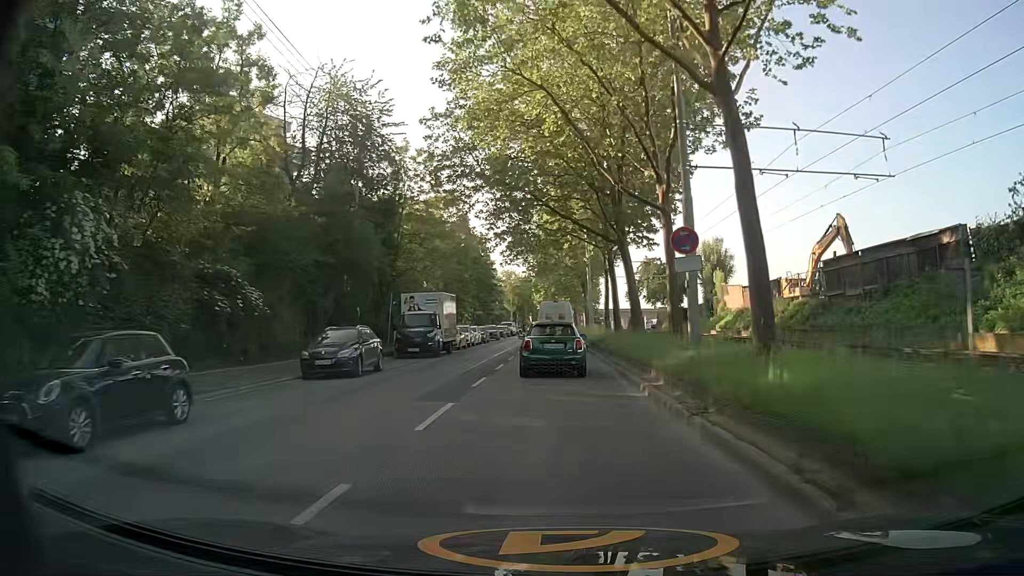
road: secondary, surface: asphalt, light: Day
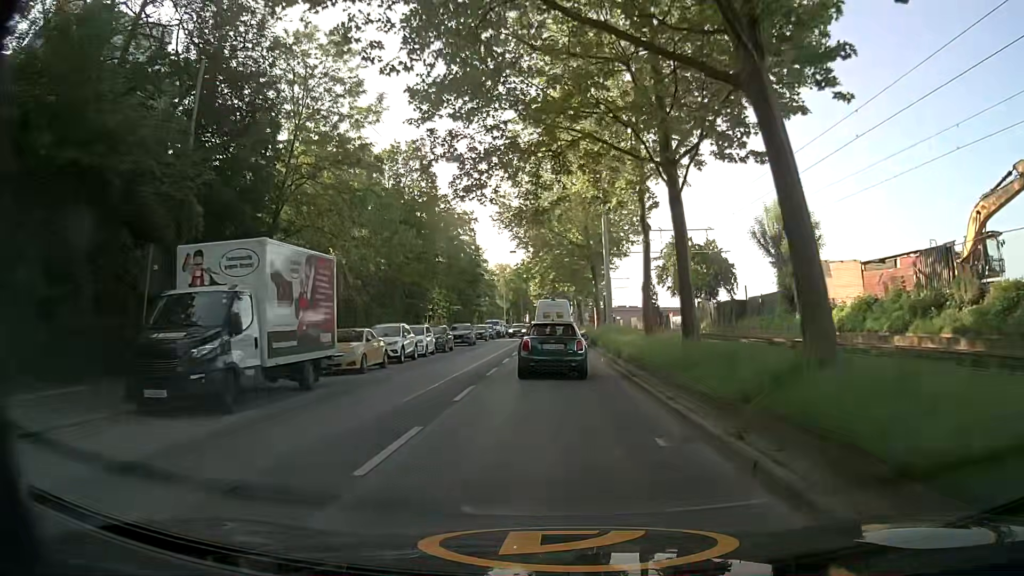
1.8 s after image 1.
(0.0, +20.7) m; 0°
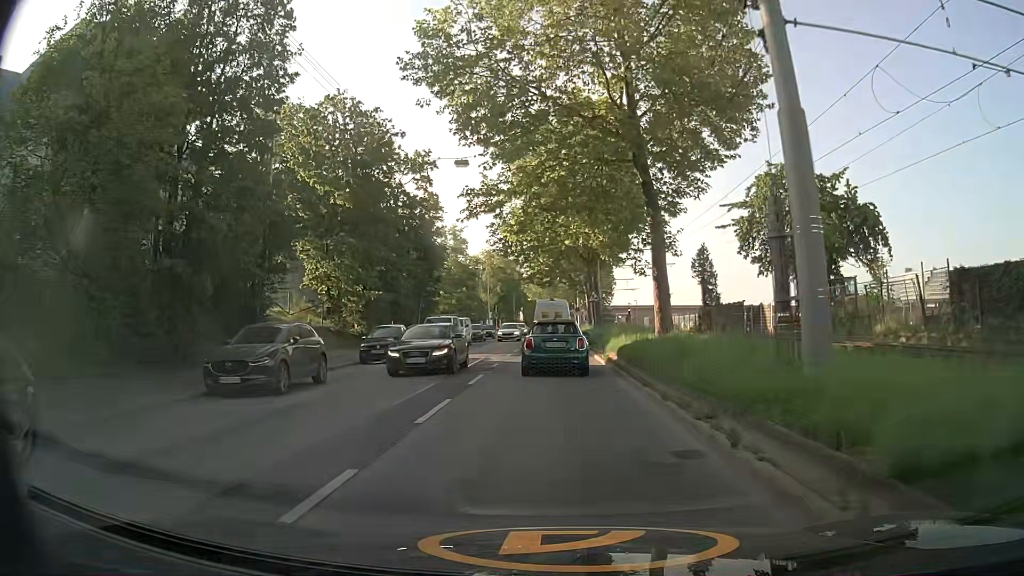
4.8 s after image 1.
(-0.1, +32.6) m; 0°
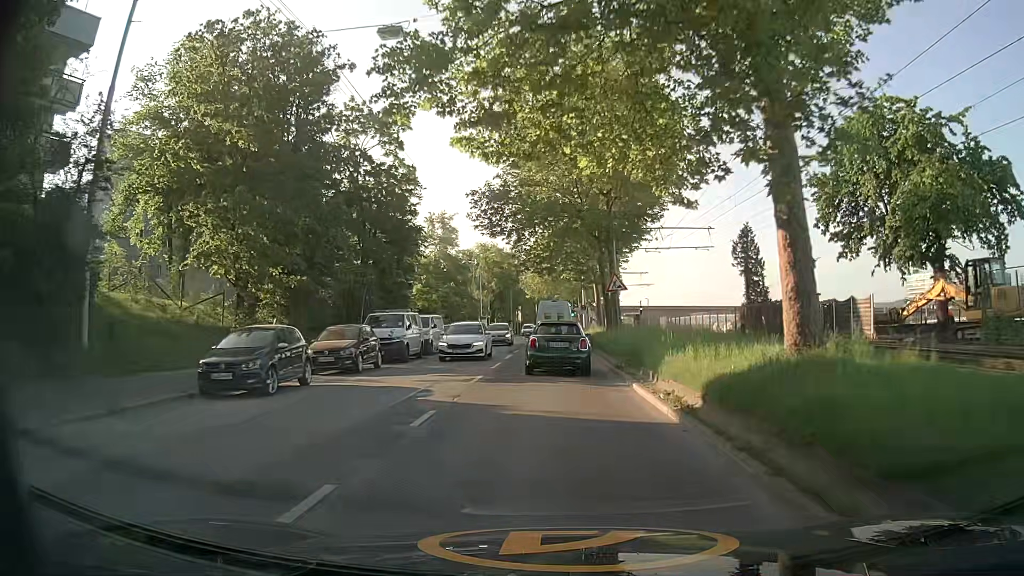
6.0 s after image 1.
(0.0, +12.6) m; 0°
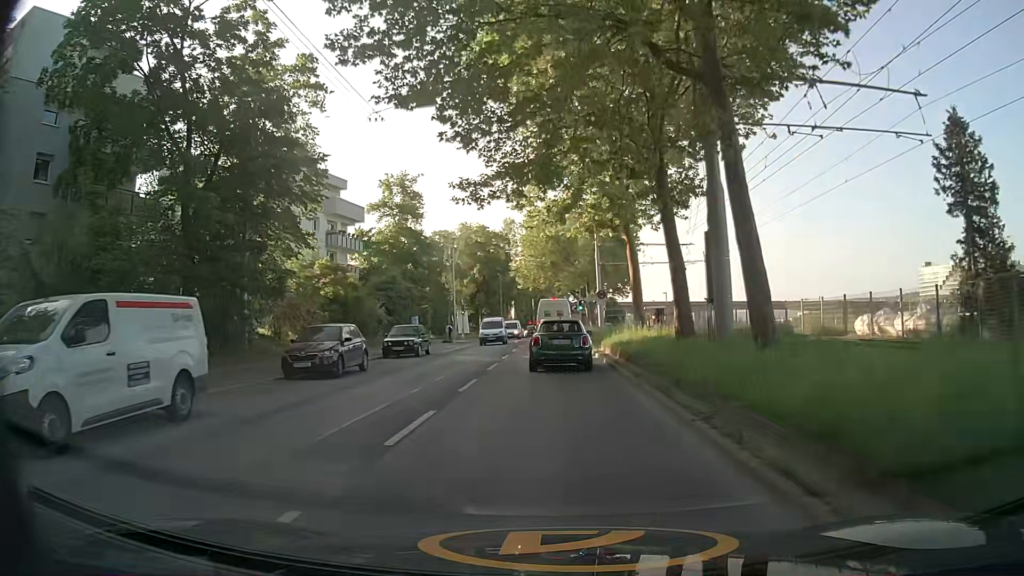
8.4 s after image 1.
(+0.2, +25.1) m; 0°
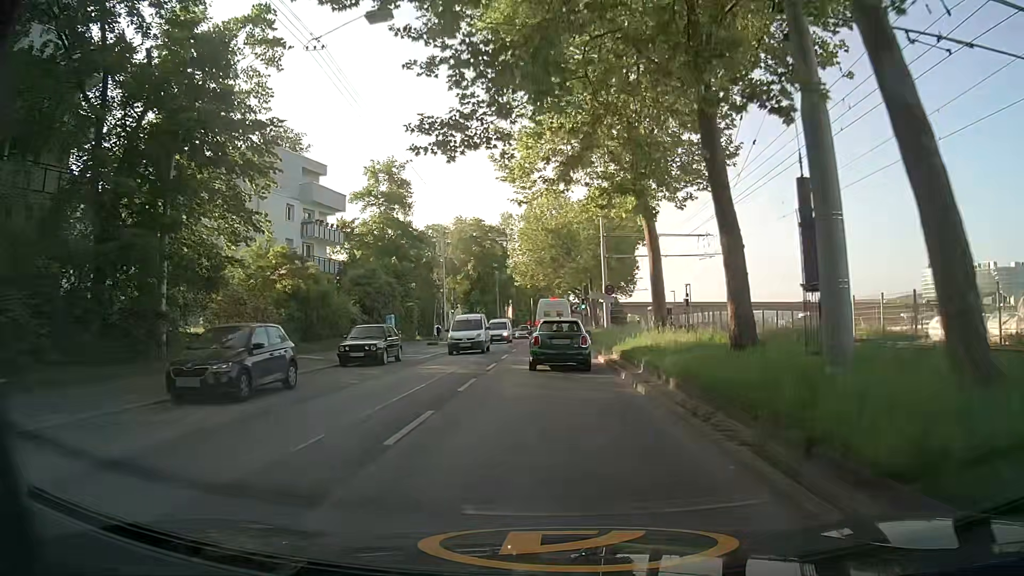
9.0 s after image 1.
(0.0, +6.0) m; 0°
